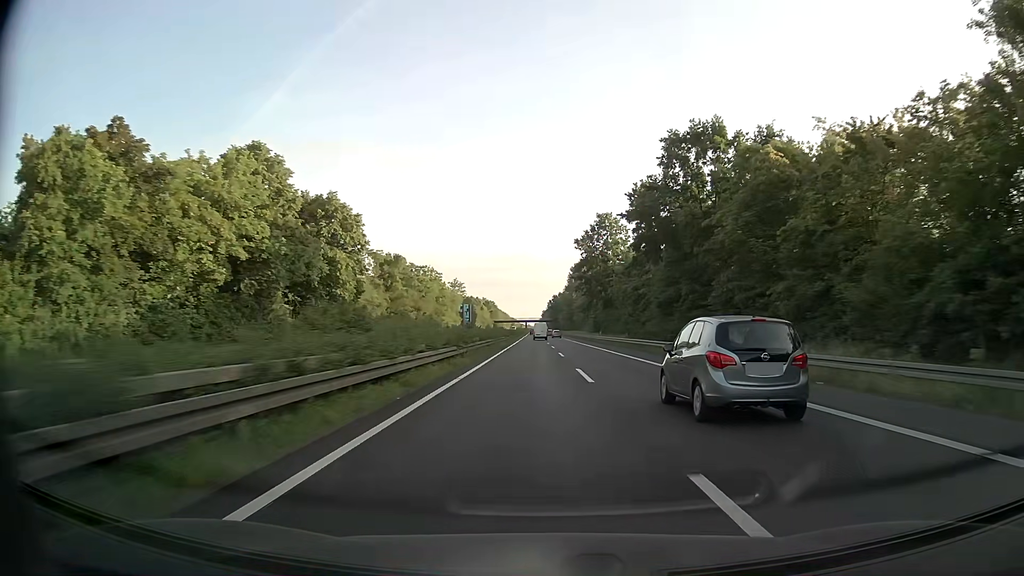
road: trunk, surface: asphalt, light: Day
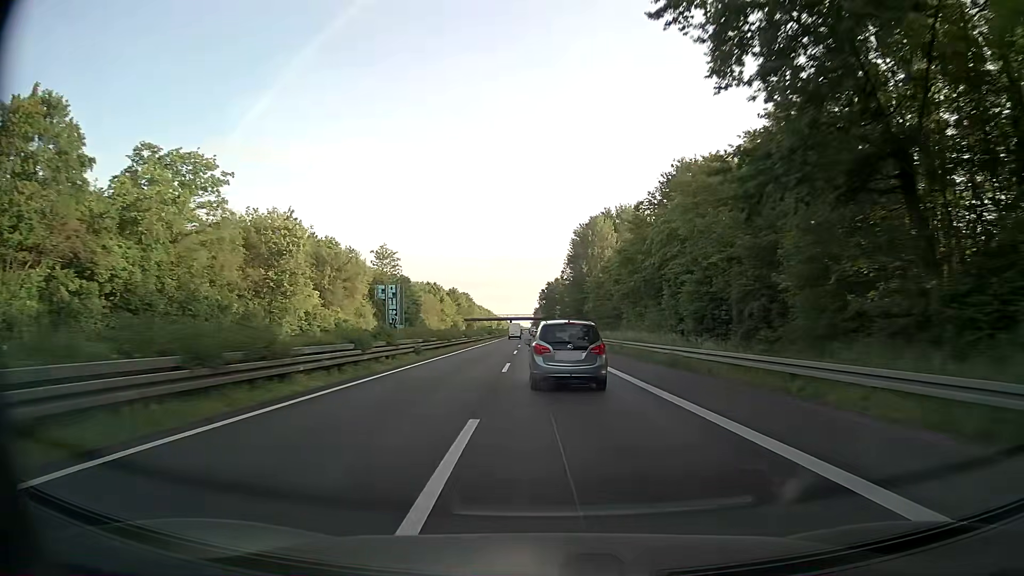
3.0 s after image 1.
(+0.9, +86.2) m; +1°
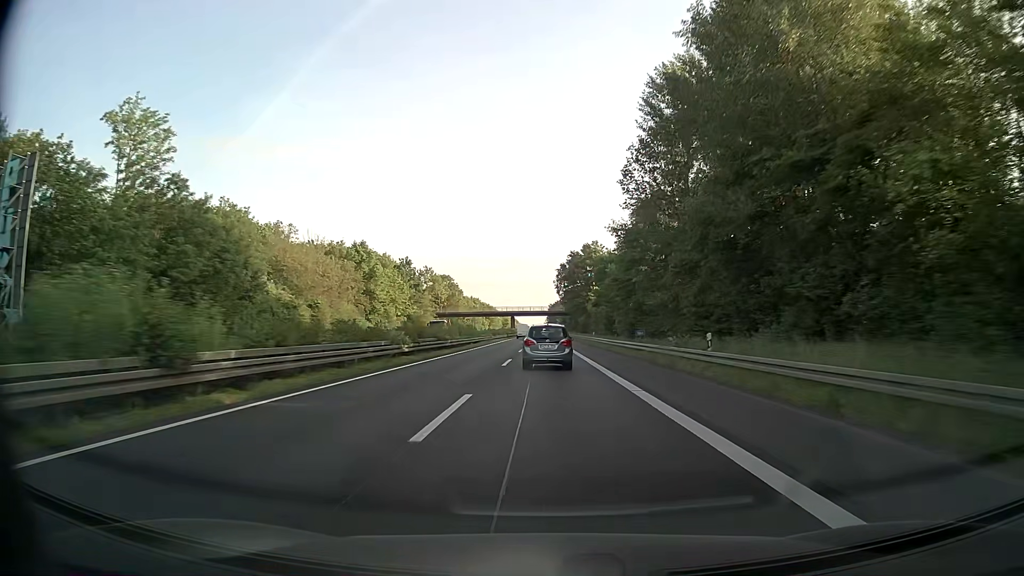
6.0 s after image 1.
(-1.4, +86.3) m; -1°
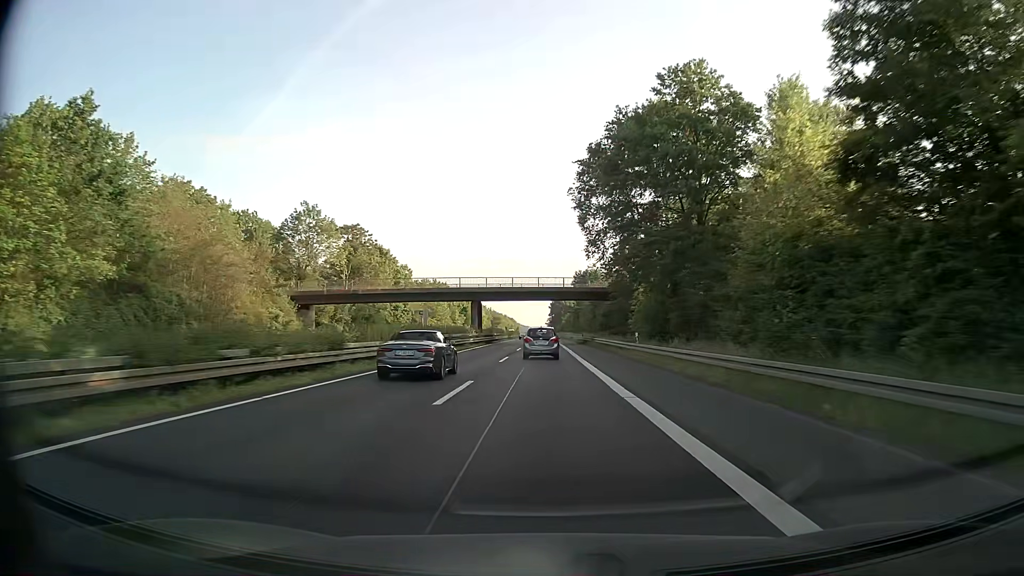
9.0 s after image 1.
(0.0, +86.3) m; 0°
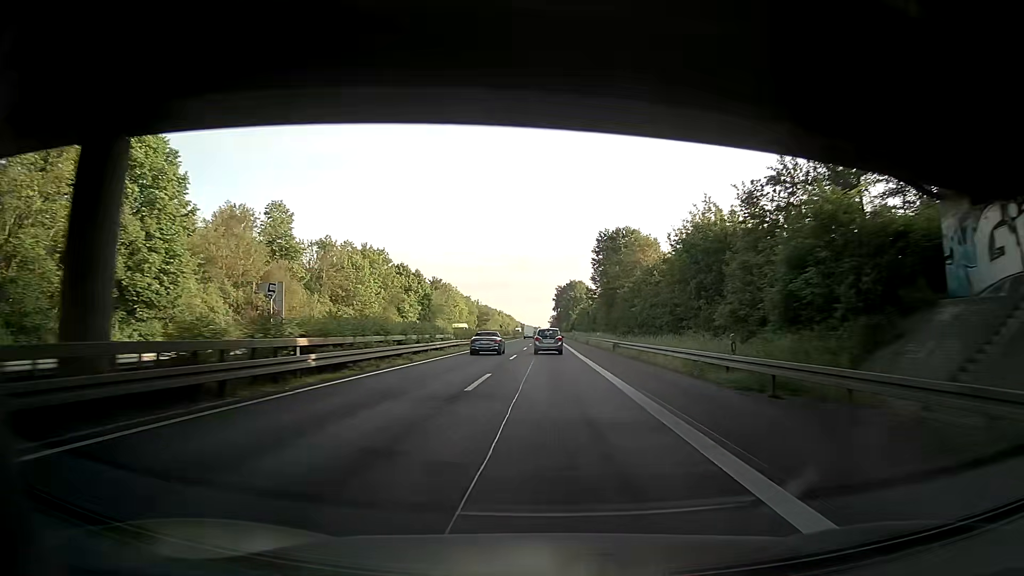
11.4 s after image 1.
(-0.2, +69.0) m; 0°
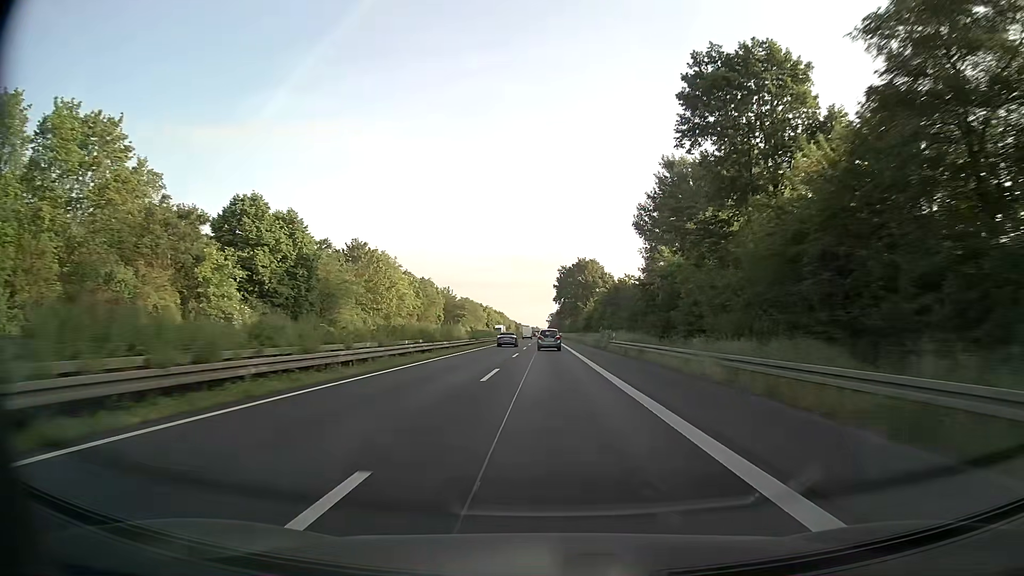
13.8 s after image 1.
(+0.5, +69.0) m; +1°
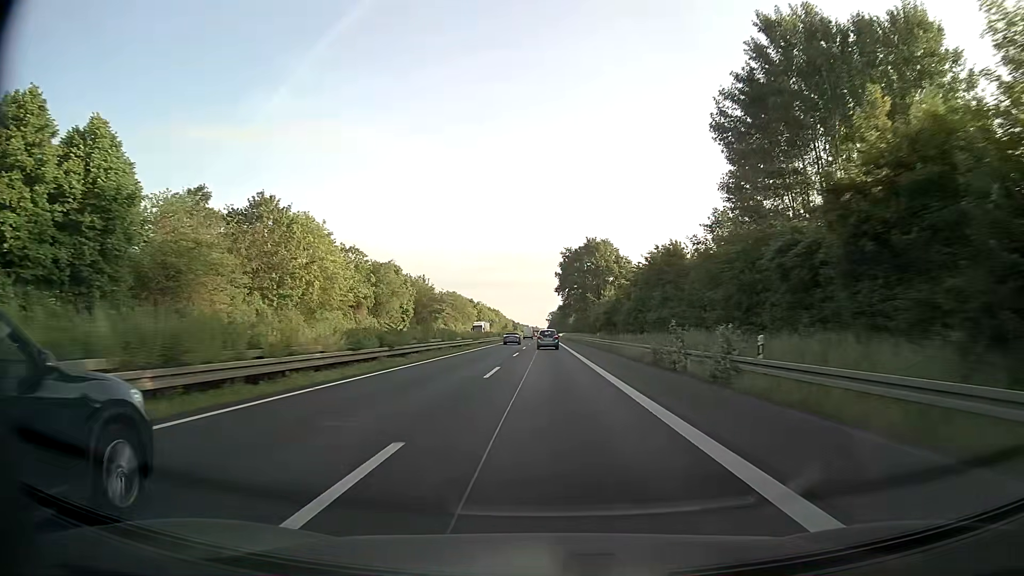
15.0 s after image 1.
(-0.1, +34.5) m; 0°
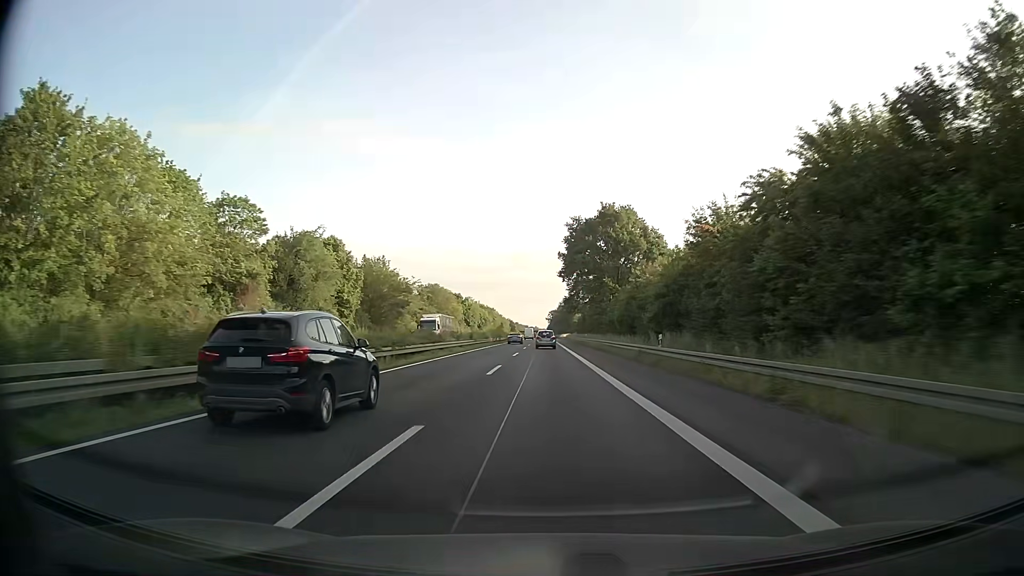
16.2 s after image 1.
(0.0, +34.5) m; 0°
